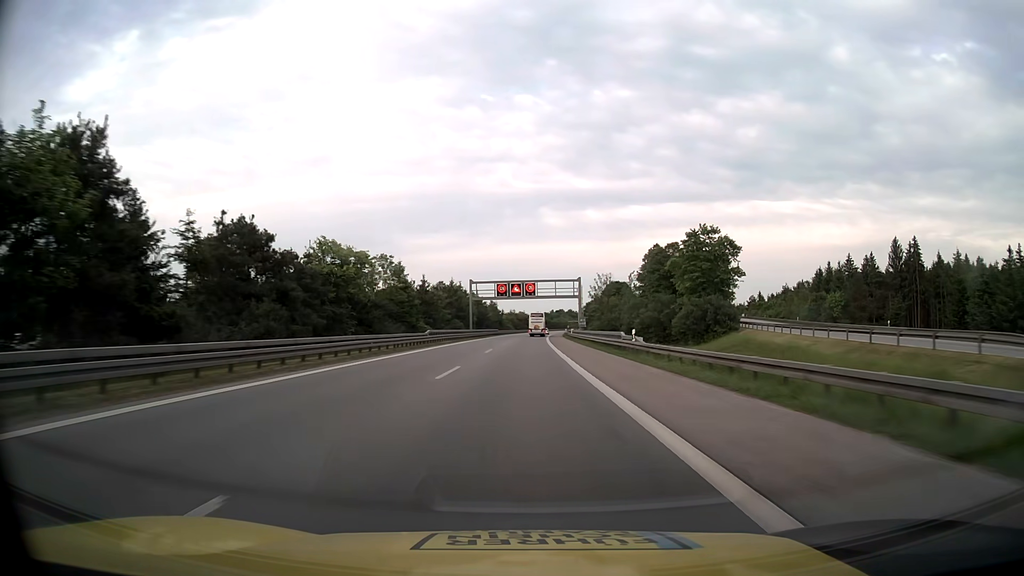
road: motorway_link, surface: asphalt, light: Day
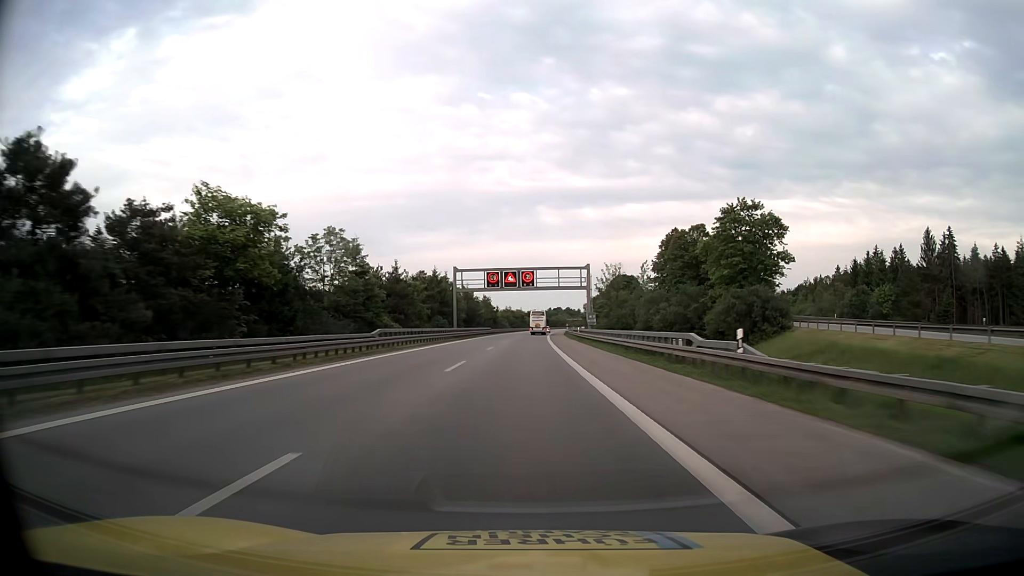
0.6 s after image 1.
(0.0, +16.8) m; 0°
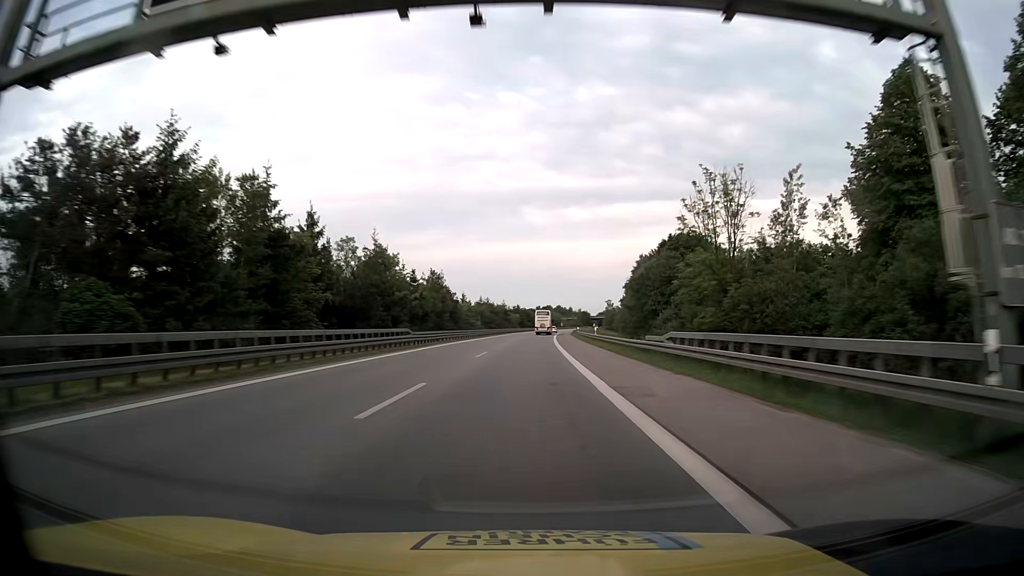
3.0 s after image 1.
(+0.7, +67.2) m; +1°
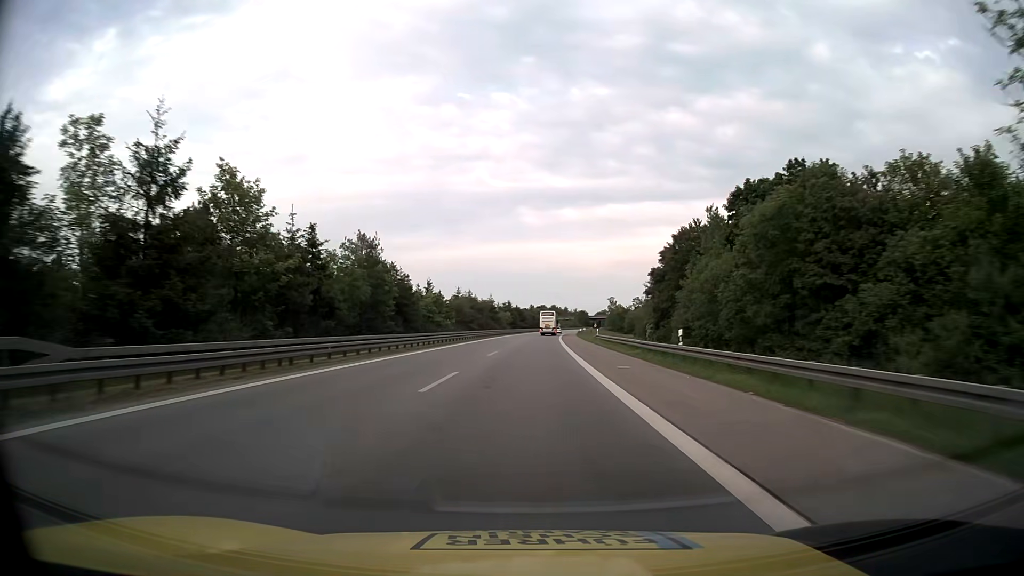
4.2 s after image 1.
(+0.1, +33.6) m; +1°
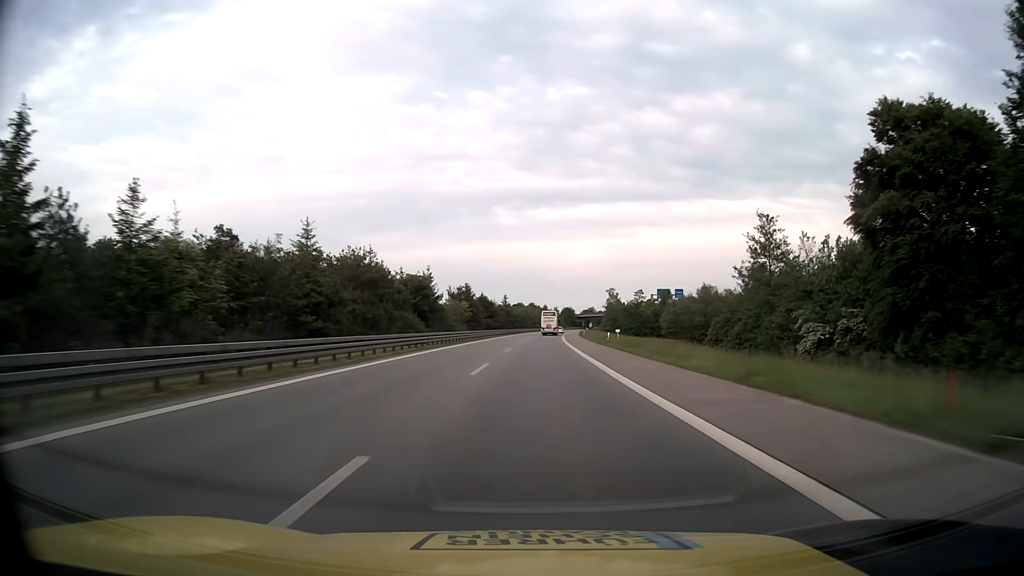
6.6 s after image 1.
(+0.8, +67.3) m; +2°
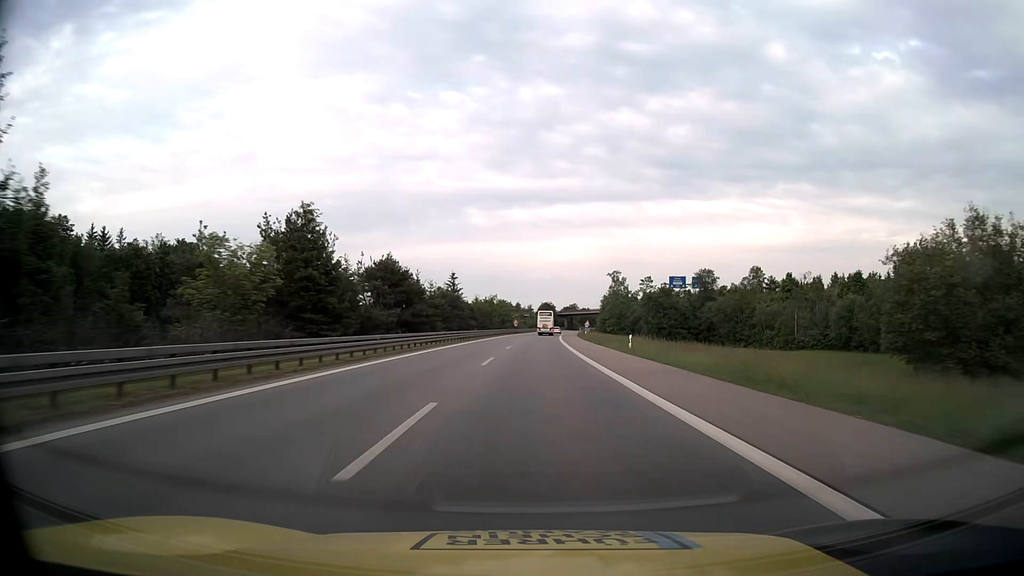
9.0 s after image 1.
(+1.5, +67.2) m; +2°
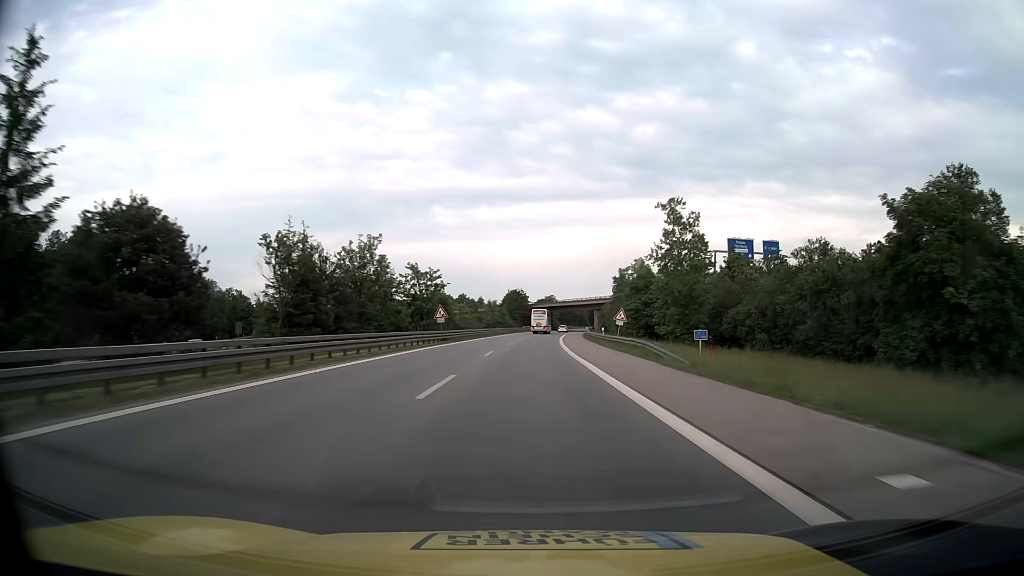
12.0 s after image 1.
(+2.1, +84.1) m; +3°
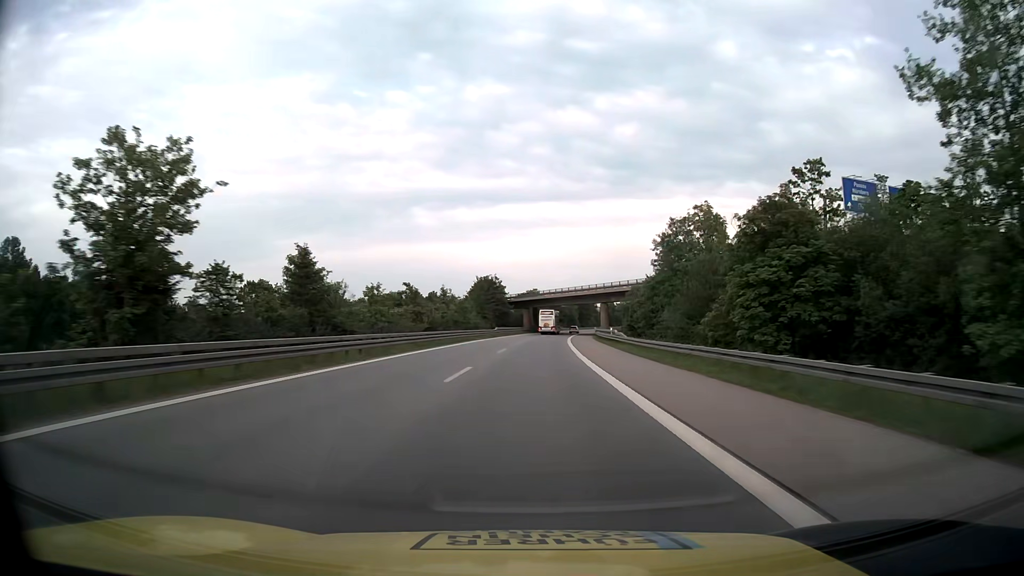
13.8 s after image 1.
(+0.7, +50.4) m; +2°
(0, +10) (0, +20) (0, +30) (+1, +40) (+1, +50) (+1, +60) (+2, +70) (+3, +80) (+3, +90) (+4, +100) m
